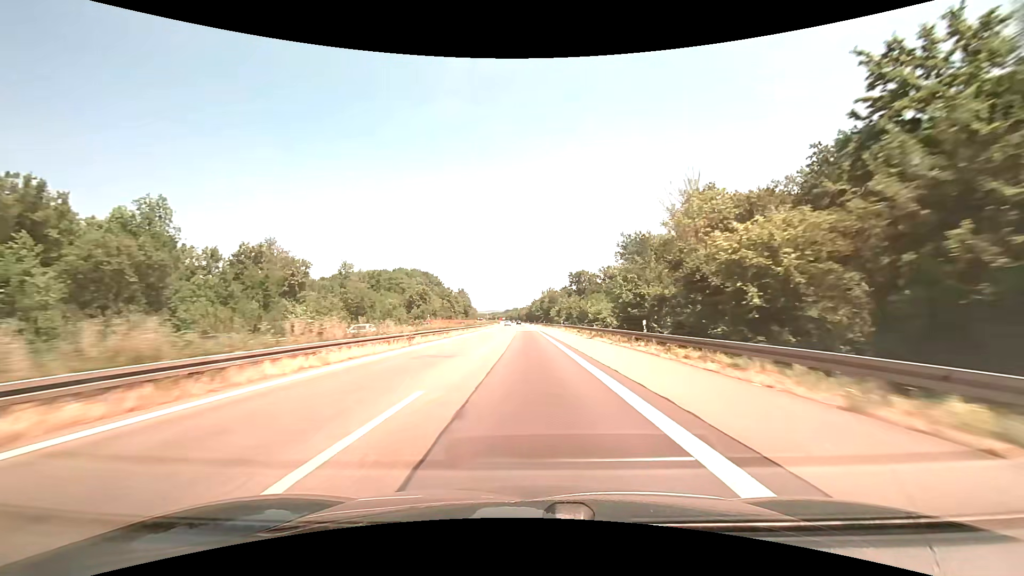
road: motorway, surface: asphalt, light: Day
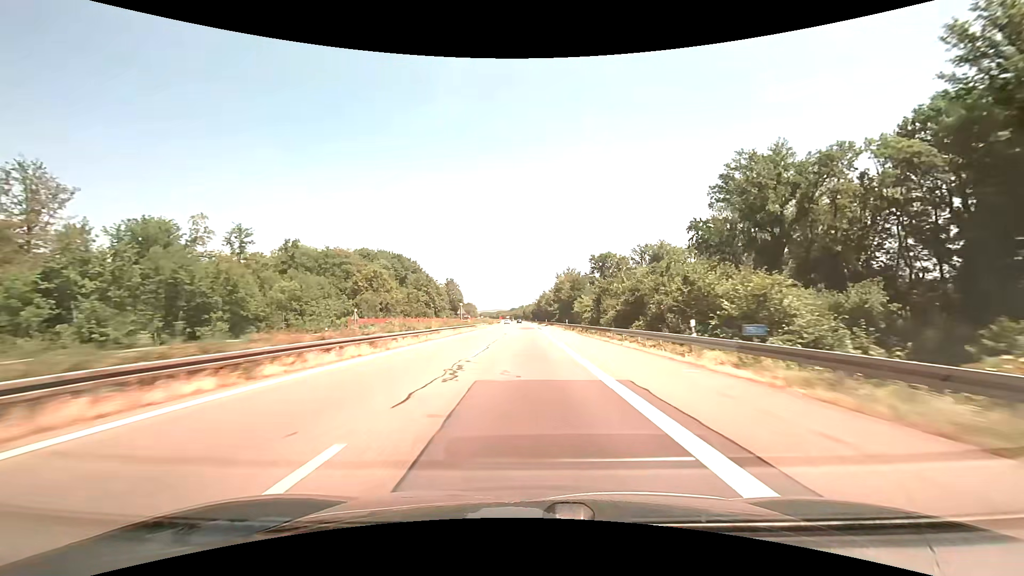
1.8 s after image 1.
(-0.5, +58.8) m; -1°
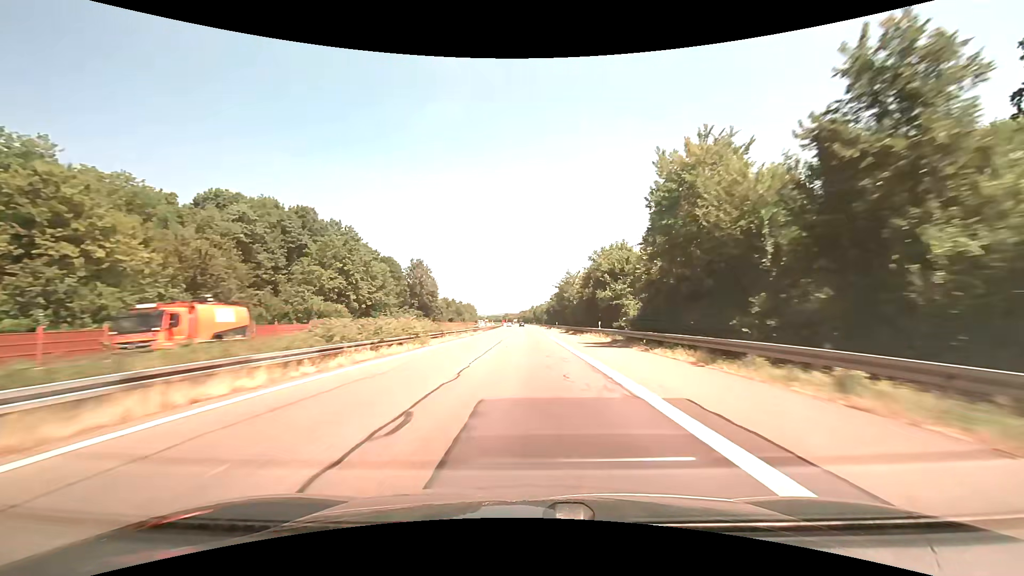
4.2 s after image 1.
(-0.8, +78.1) m; -1°
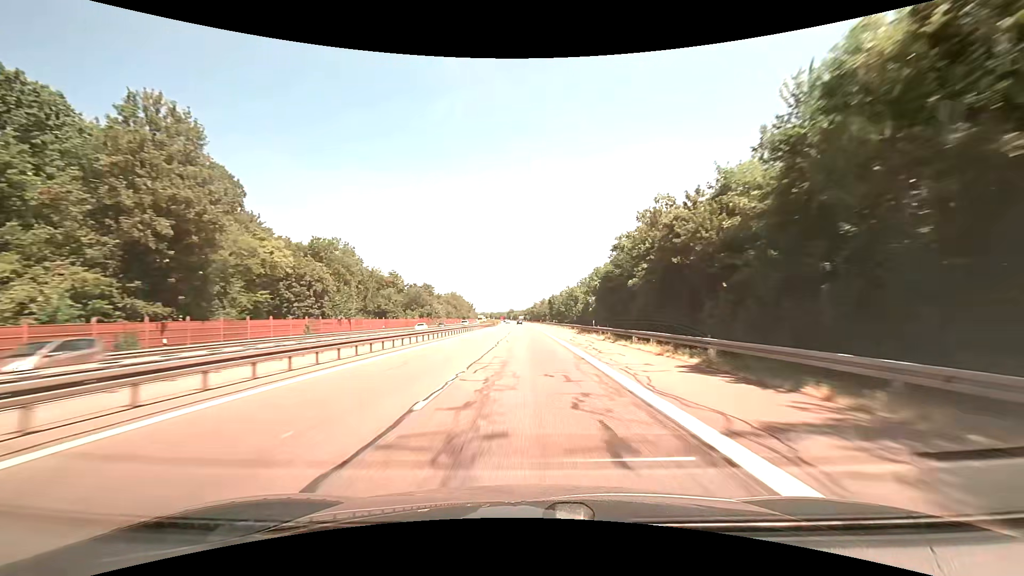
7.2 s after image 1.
(-1.1, +97.4) m; -1°
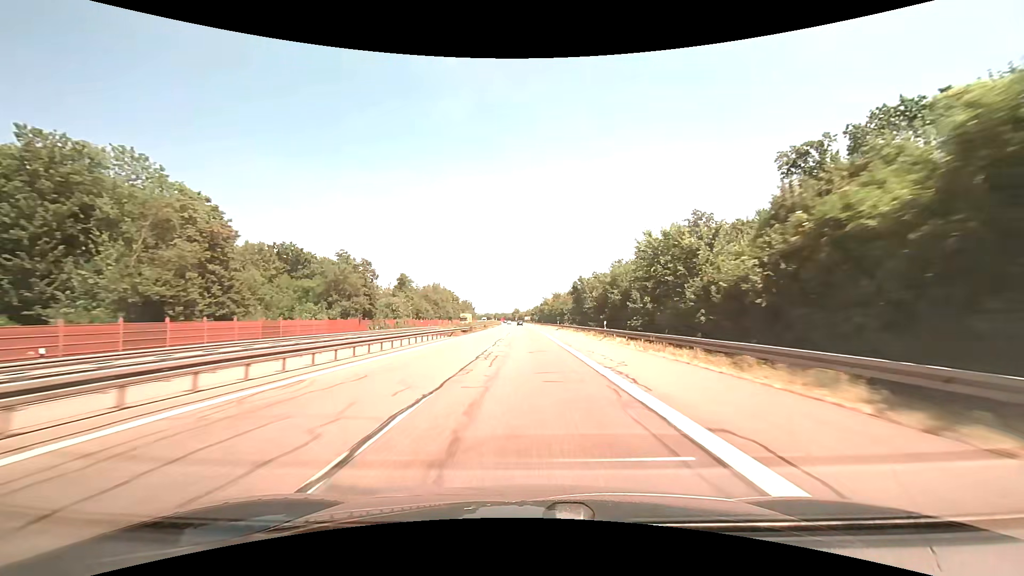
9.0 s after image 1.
(-0.4, +58.4) m; -1°
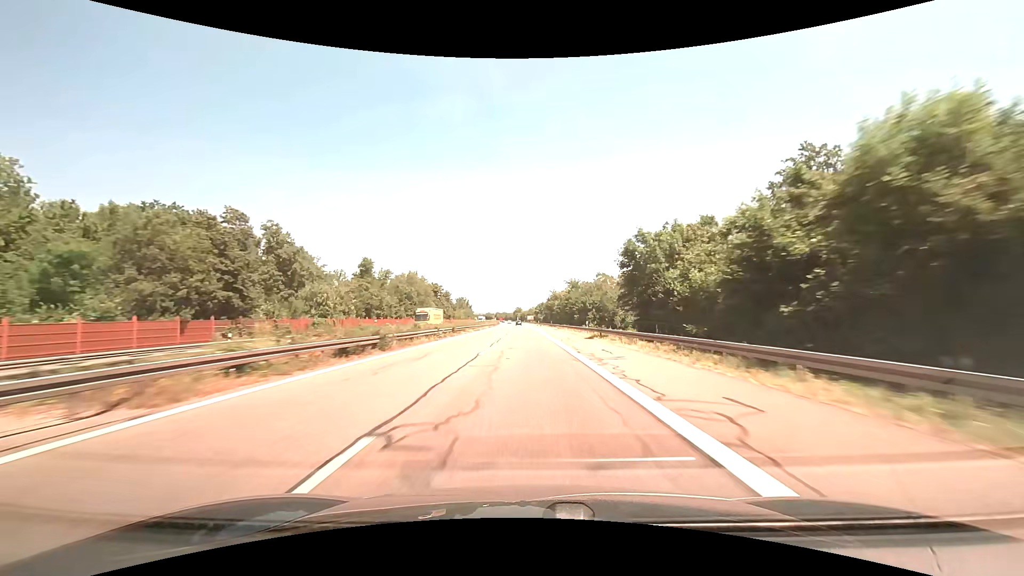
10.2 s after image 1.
(-0.1, +39.0) m; 0°
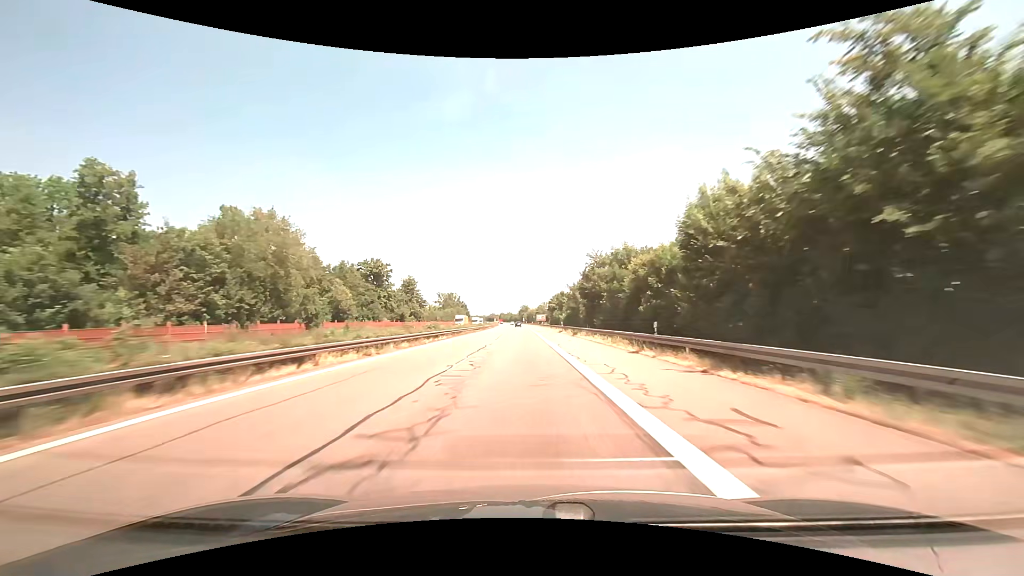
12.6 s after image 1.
(-0.5, +77.9) m; -1°
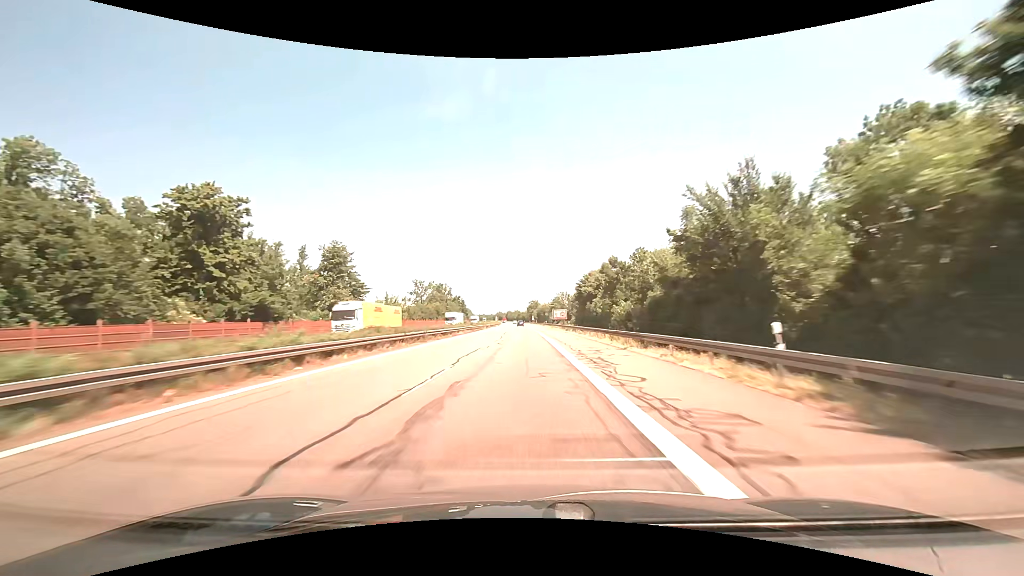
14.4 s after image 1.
(-0.7, +58.4) m; -1°
(0, +10) (0, +20) (0, +30) (0, +40) (0, +50) (-1, +60) (-1, +70) (-1, +80) (-1, +90) (-1, +100) m
